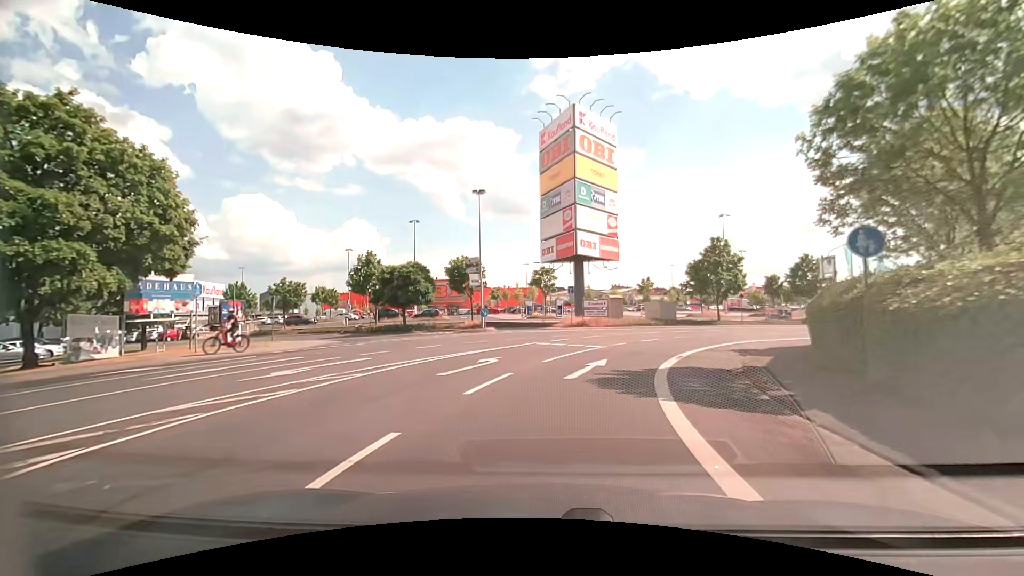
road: secondary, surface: asphalt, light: Day
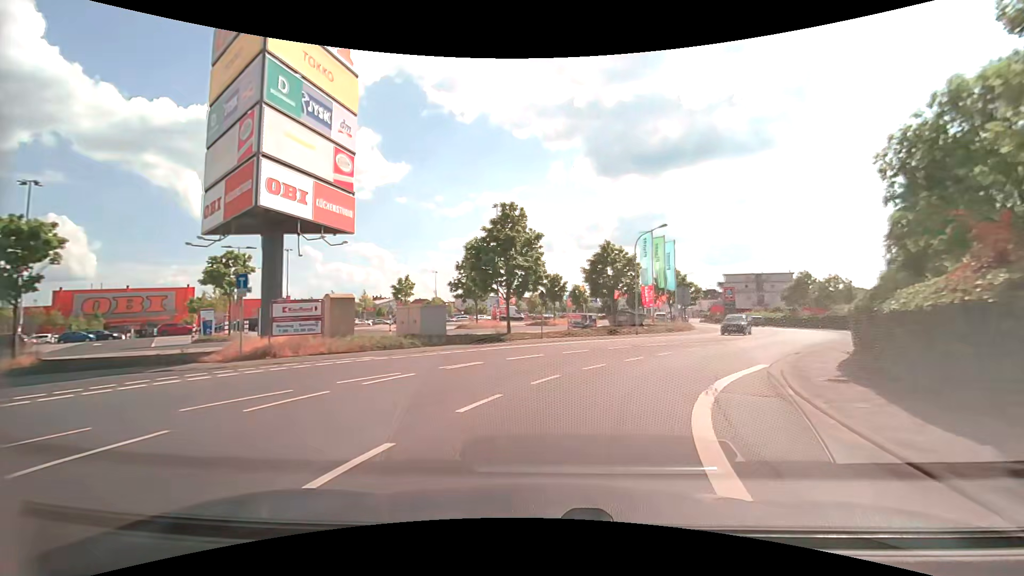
(+3.5, +19.8) m; +26°
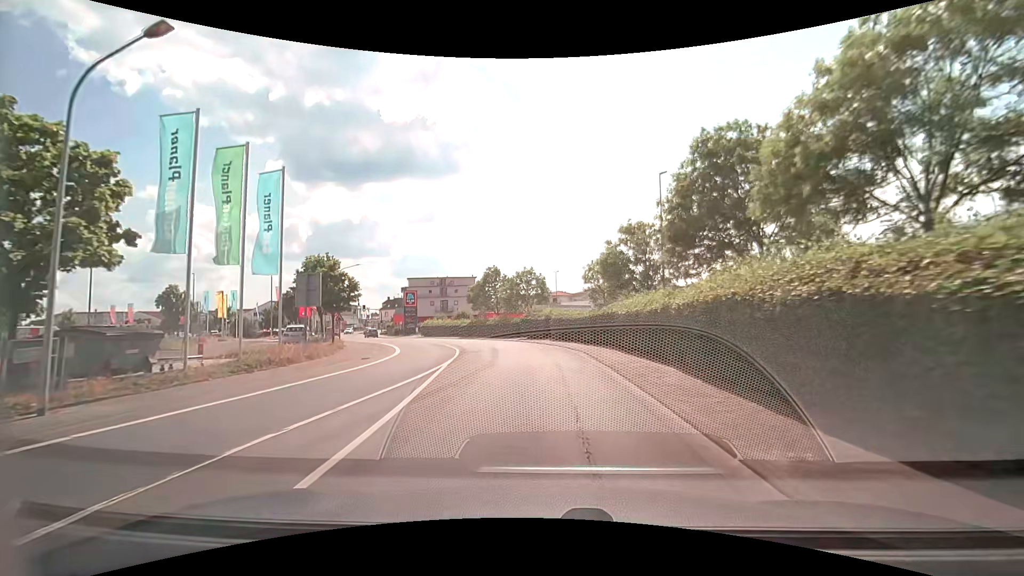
(+8.6, +23.2) m; +34°
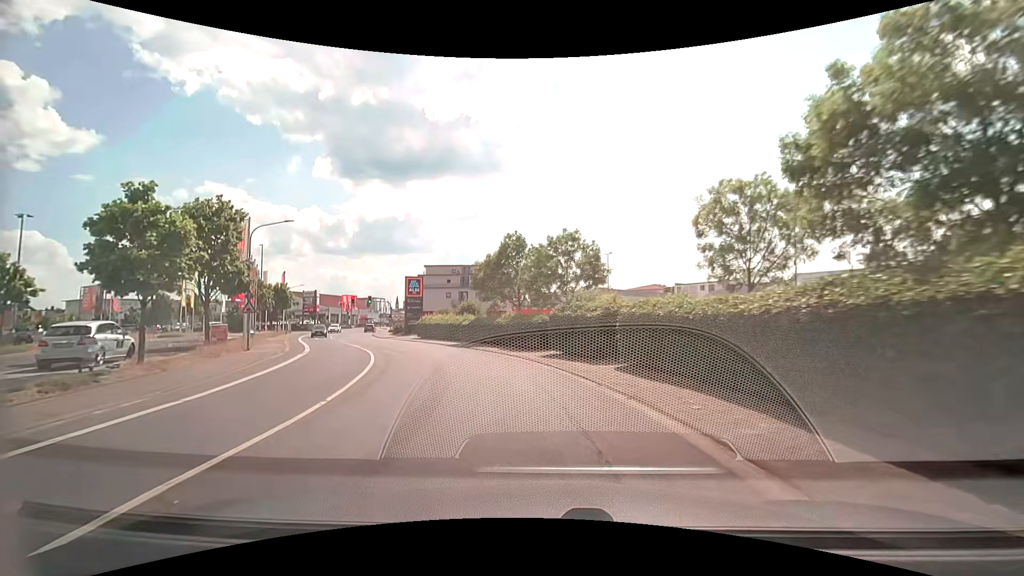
(-0.3, +20.9) m; -4°
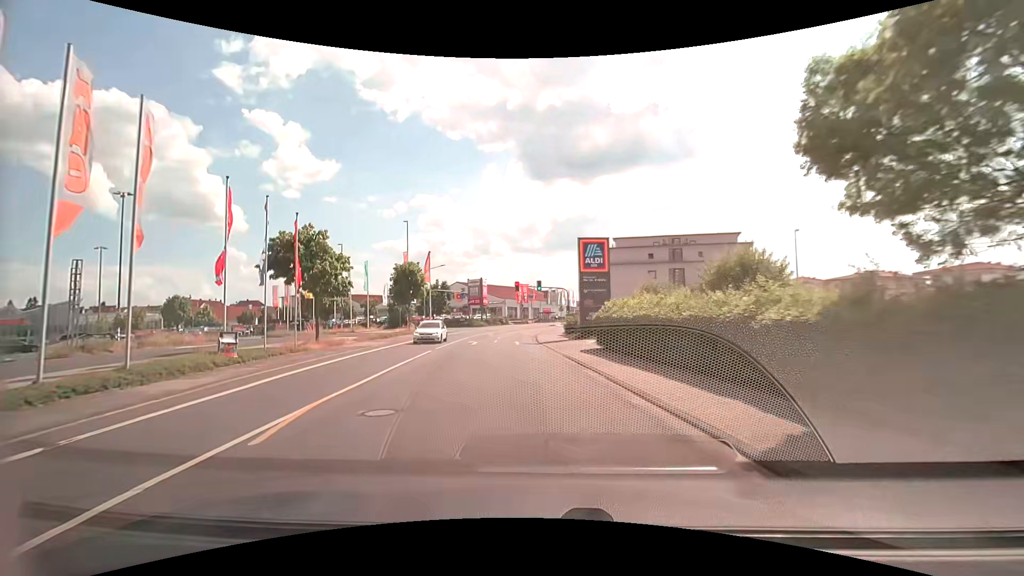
(-5.6, +27.2) m; -22°
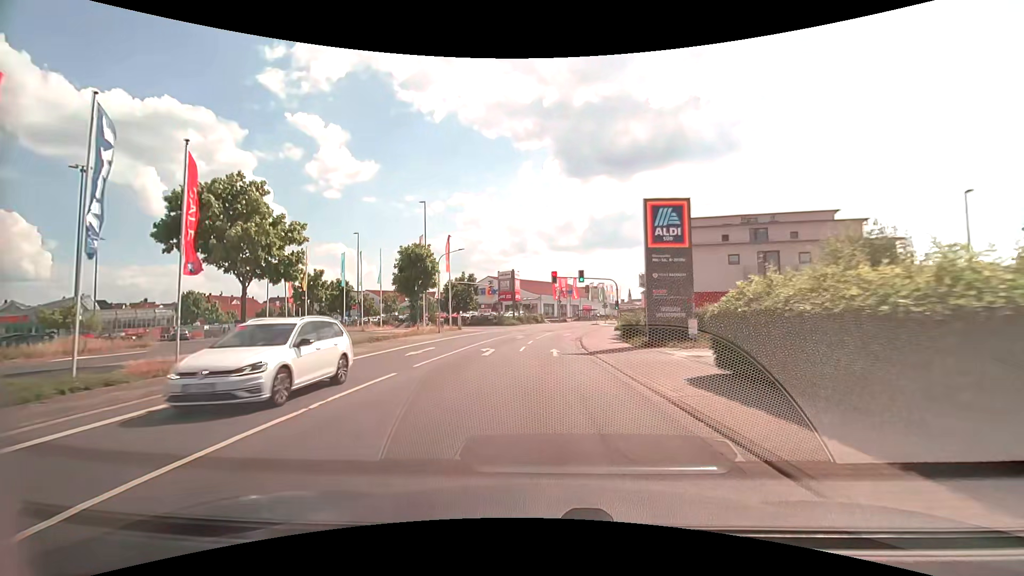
(-0.5, +11.3) m; -4°
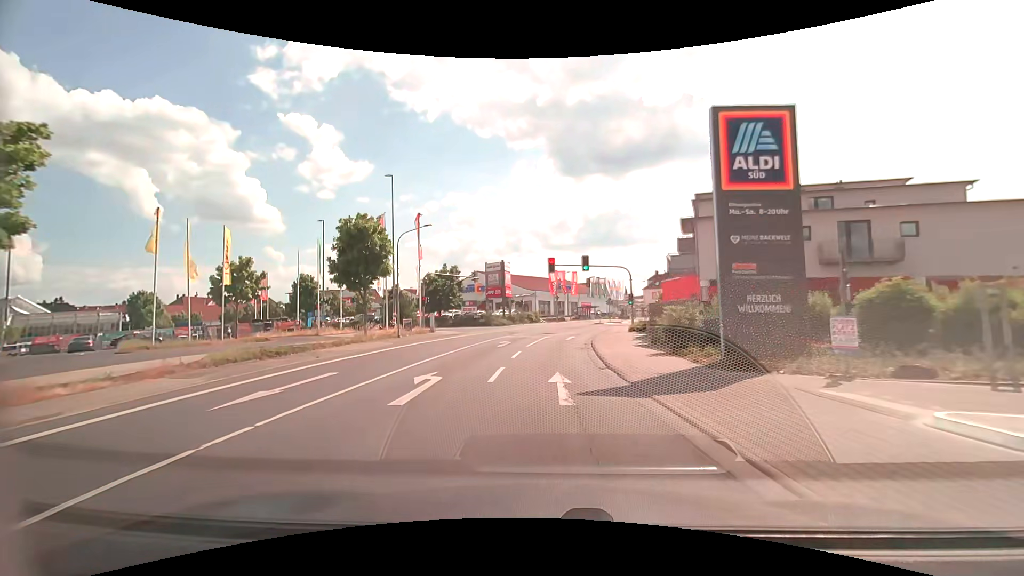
(-0.1, +11.3) m; 0°
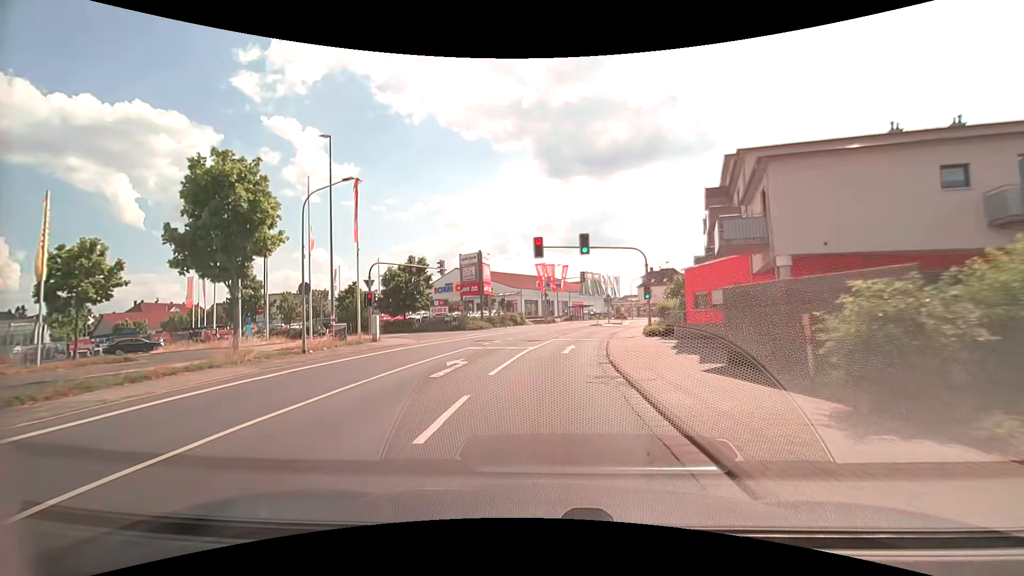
(+0.1, +11.7) m; +1°
(0, +10) (+1, +20) (+2, +30) (+4, +40) (+6, +49) (+9, +59) (+13, +68) (+16, +78) (+21, +87) (+25, +95) m
